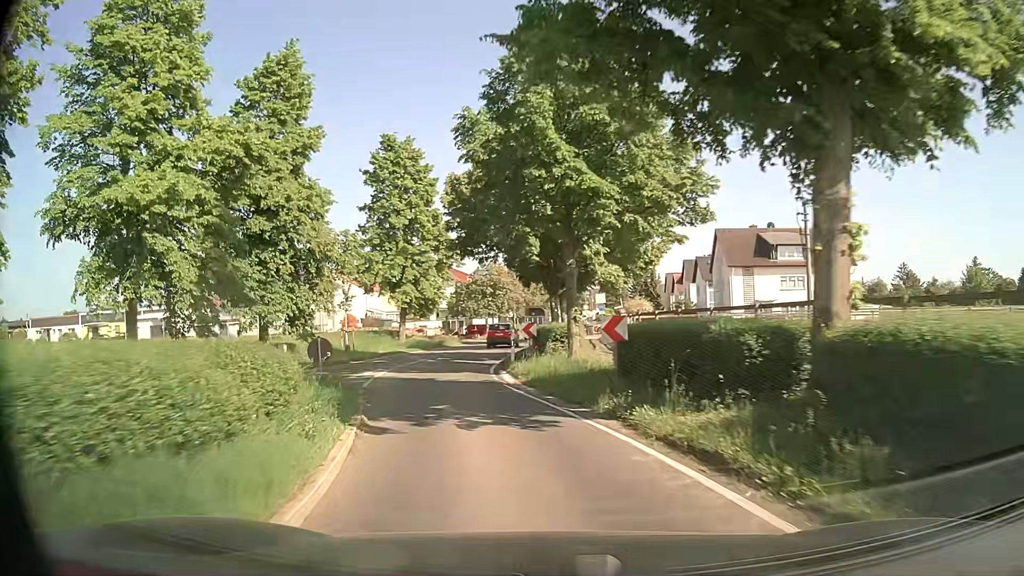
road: secondary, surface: asphalt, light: Day
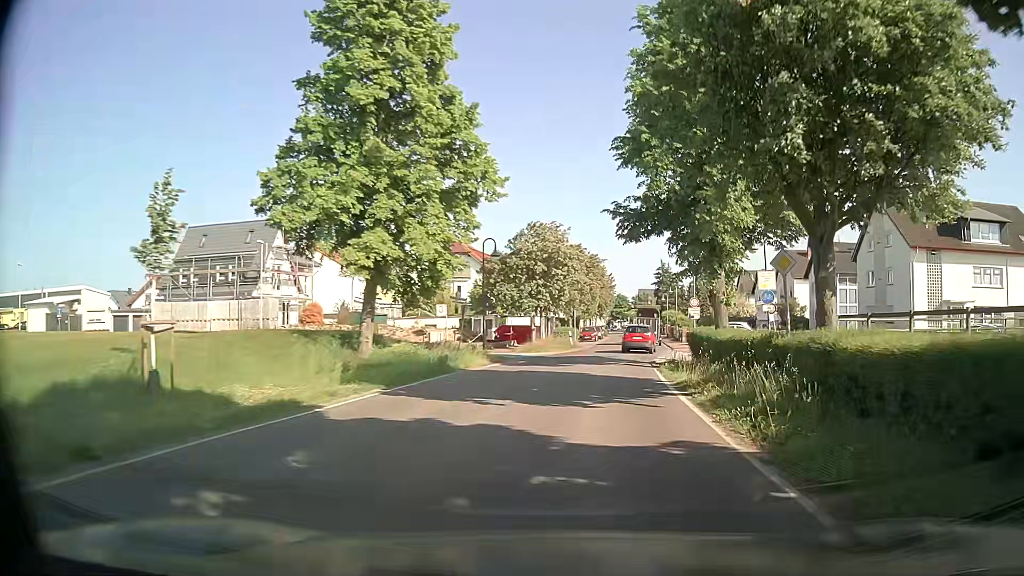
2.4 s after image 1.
(-4.1, +27.7) m; -5°
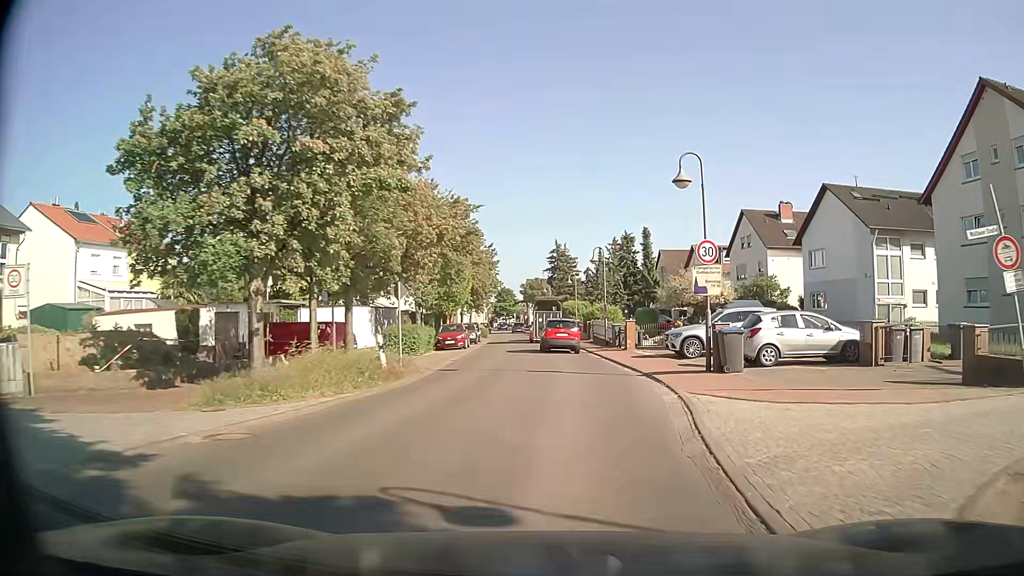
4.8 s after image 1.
(+3.3, +27.3) m; +10°
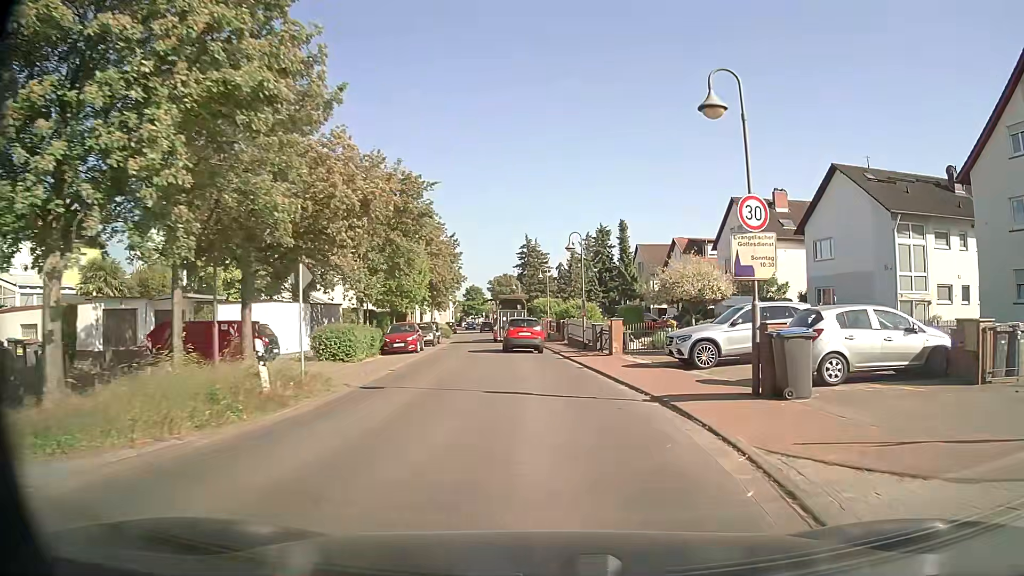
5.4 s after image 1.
(+0.2, +5.8) m; +3°
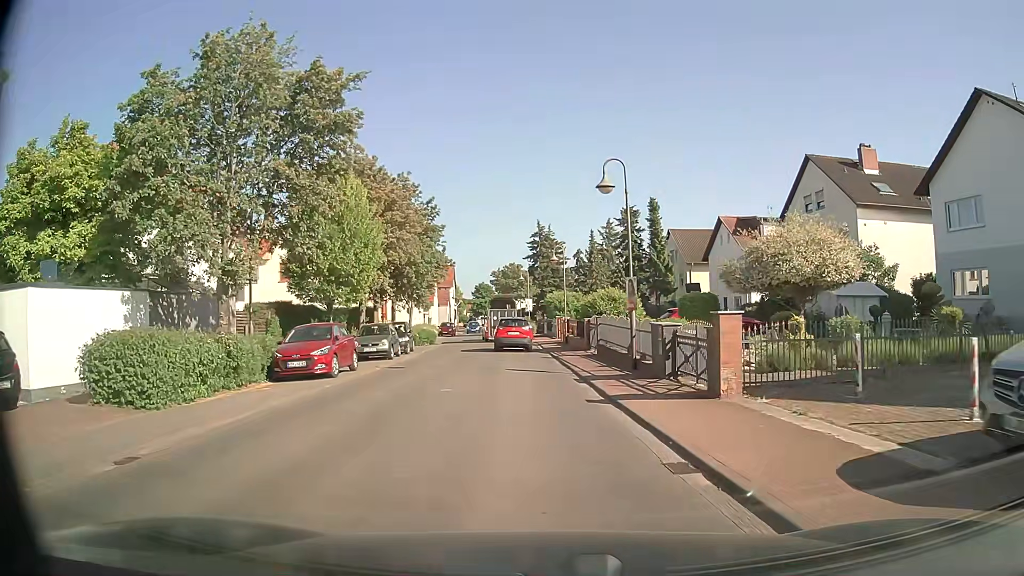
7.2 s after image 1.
(+0.1, +14.0) m; -2°
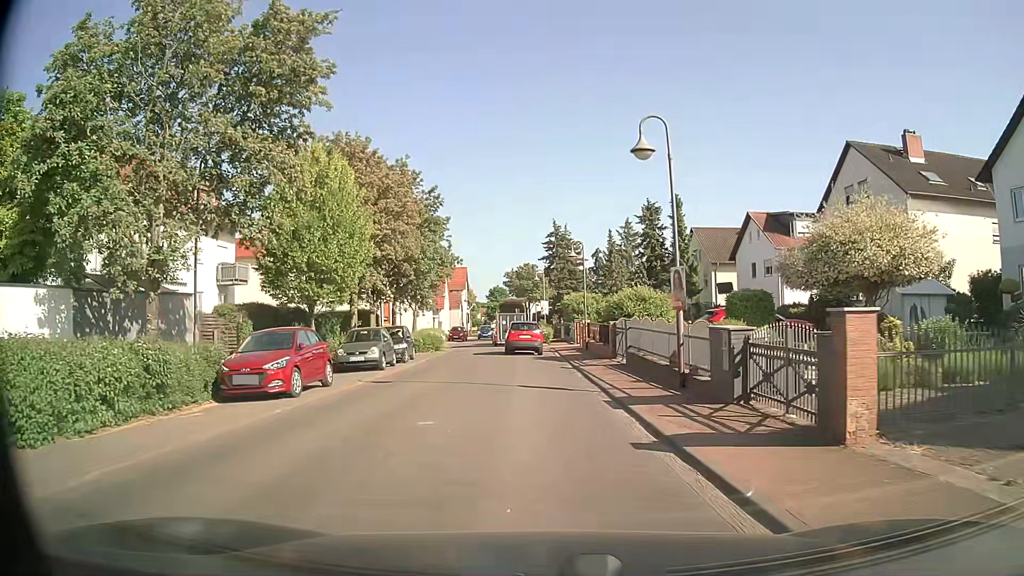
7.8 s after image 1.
(0.0, +4.1) m; -1°
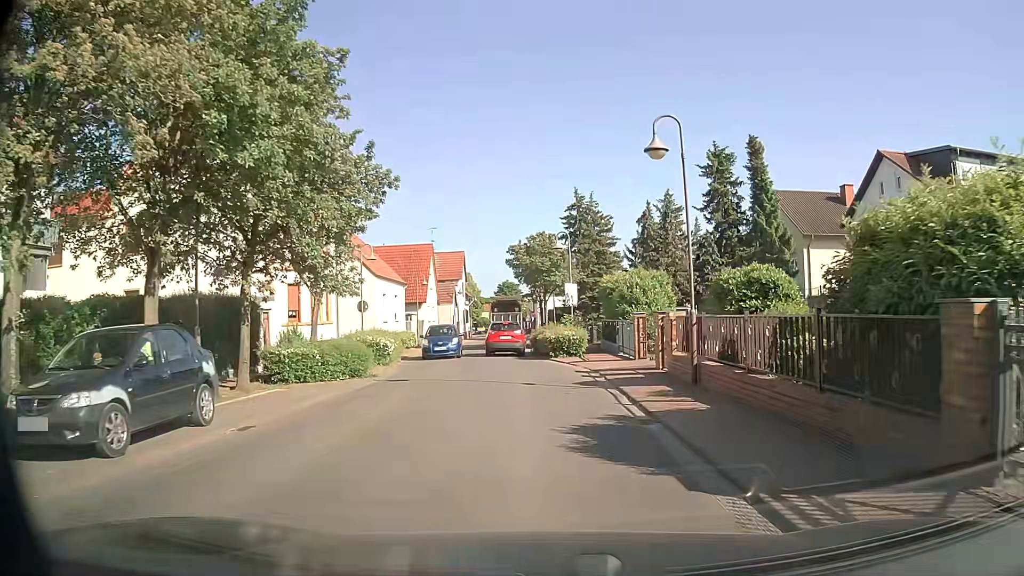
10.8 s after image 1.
(-0.4, +20.5) m; -1°
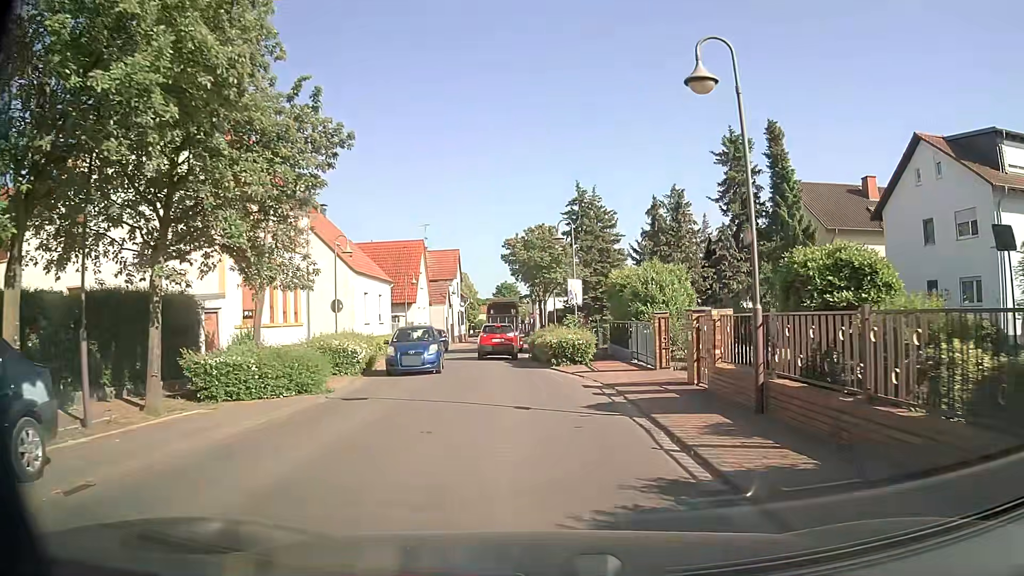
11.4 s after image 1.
(0.0, +4.2) m; 0°
(0, +10) (-1, +20) (-2, +30) (-3, +40) (-3, +50) (-3, +60) (-3, +70) (-4, +80) (-4, +90) (-5, +100) m
